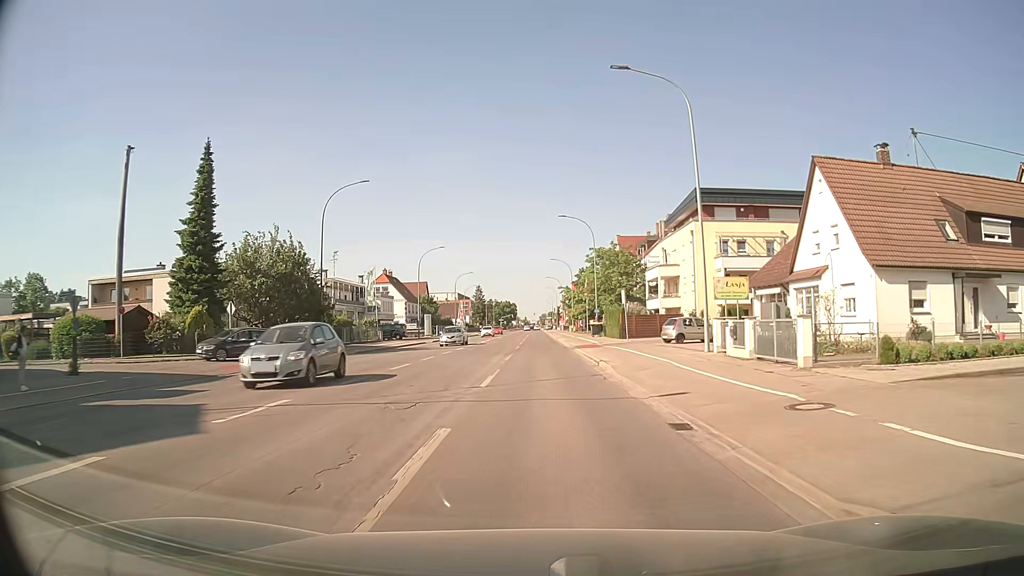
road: tertiary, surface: asphalt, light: Day
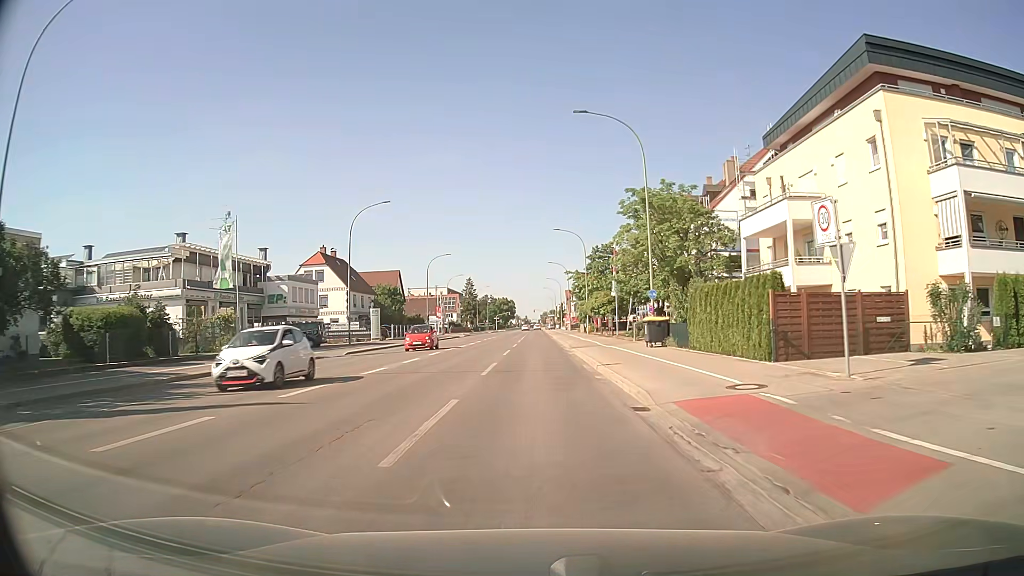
(+0.4, +33.1) m; 0°
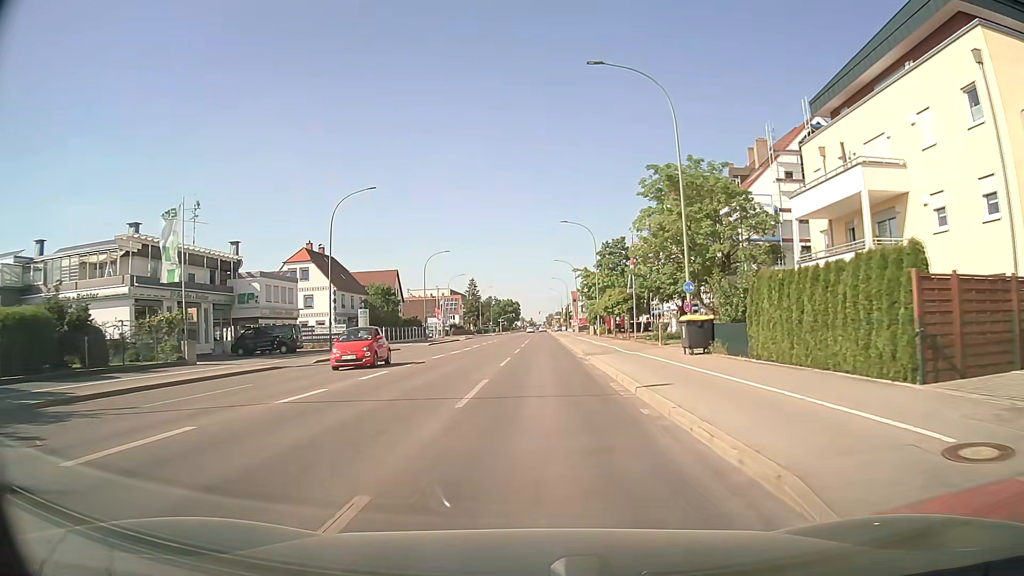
(0.0, +6.9) m; -1°
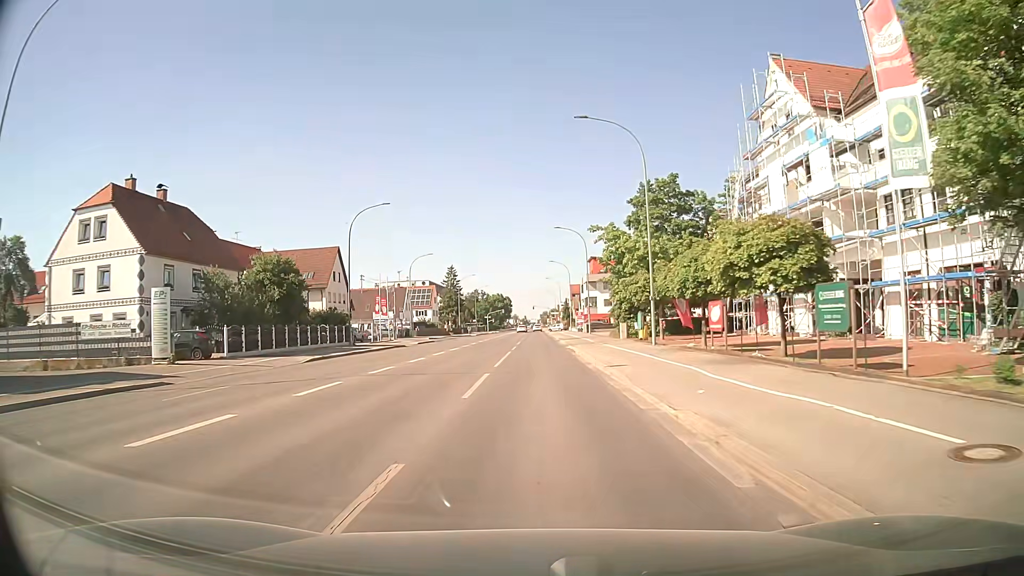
(+0.1, +35.1) m; 0°
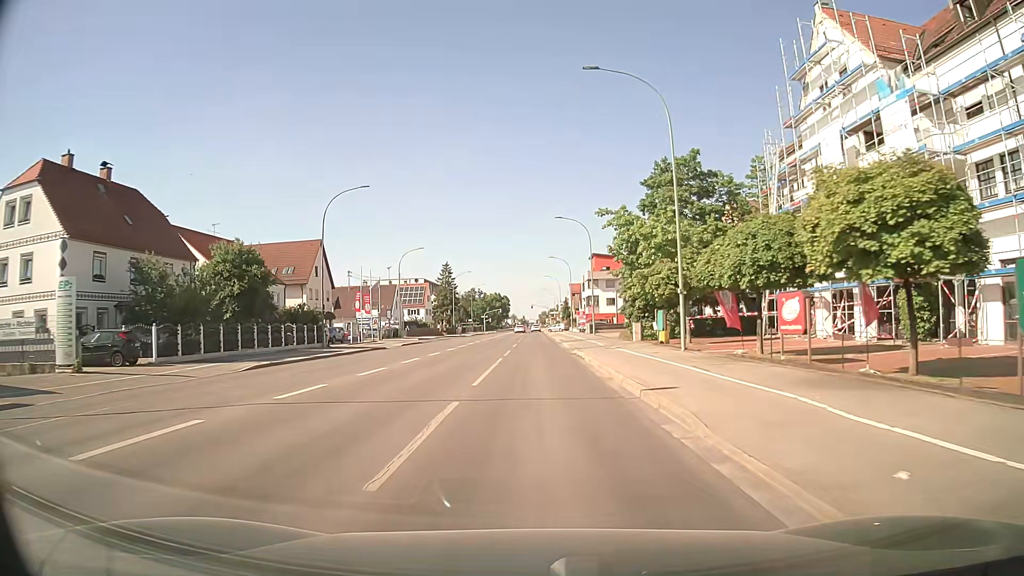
(0.0, +7.1) m; +1°
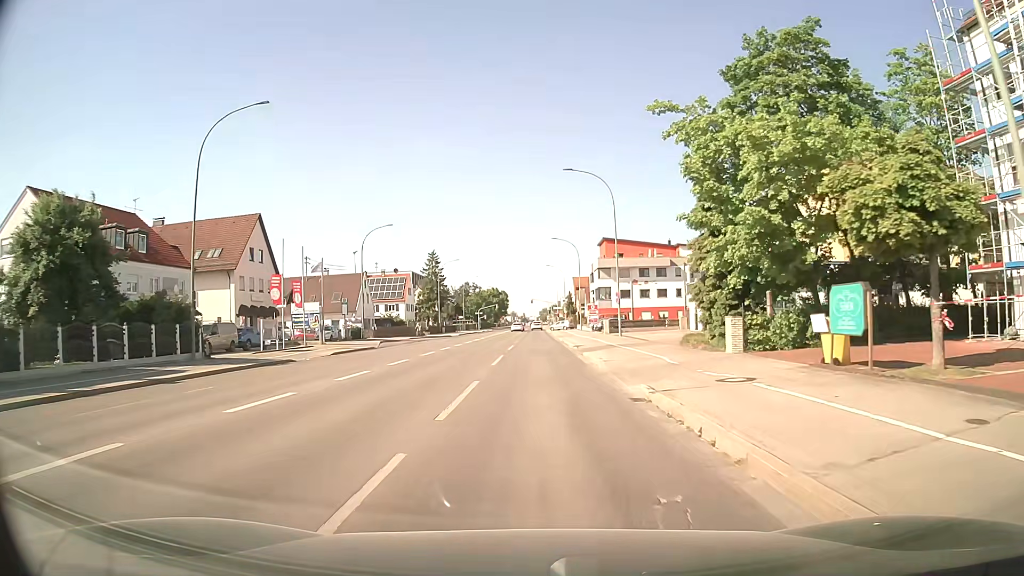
(-0.1, +20.0) m; 0°
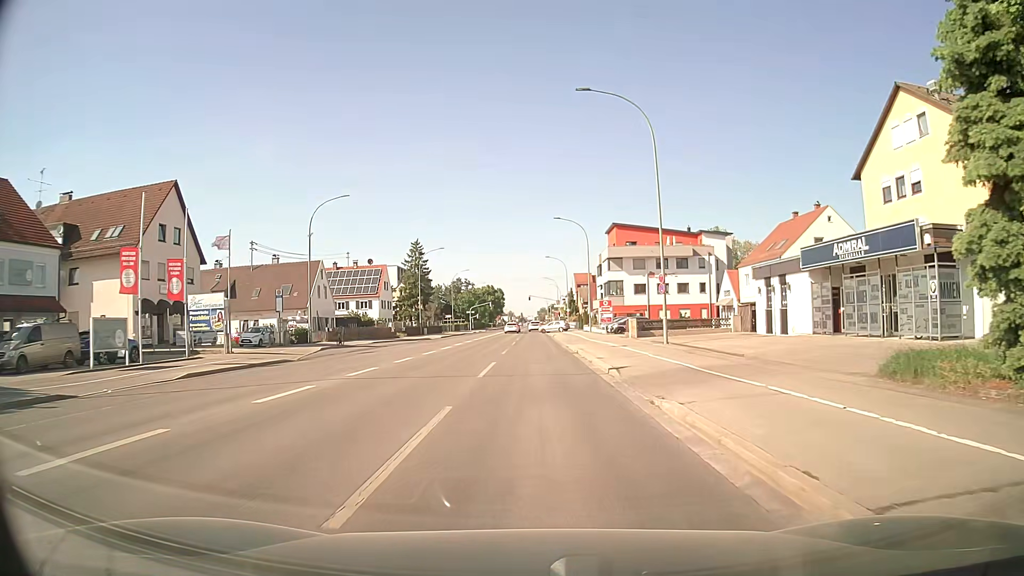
(0.0, +16.6) m; 0°
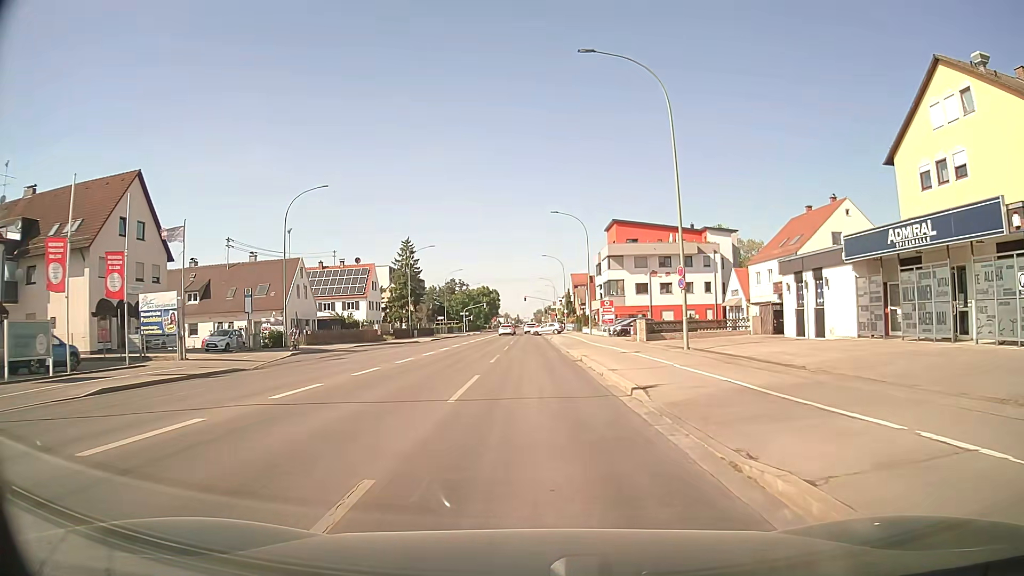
(0.0, +4.8) m; 0°
(0, +10) (0, +20) (0, +30) (-1, +40) (-1, +50) (-1, +60) (-1, +70) (-1, +80) (-1, +90) (-1, +100) m
